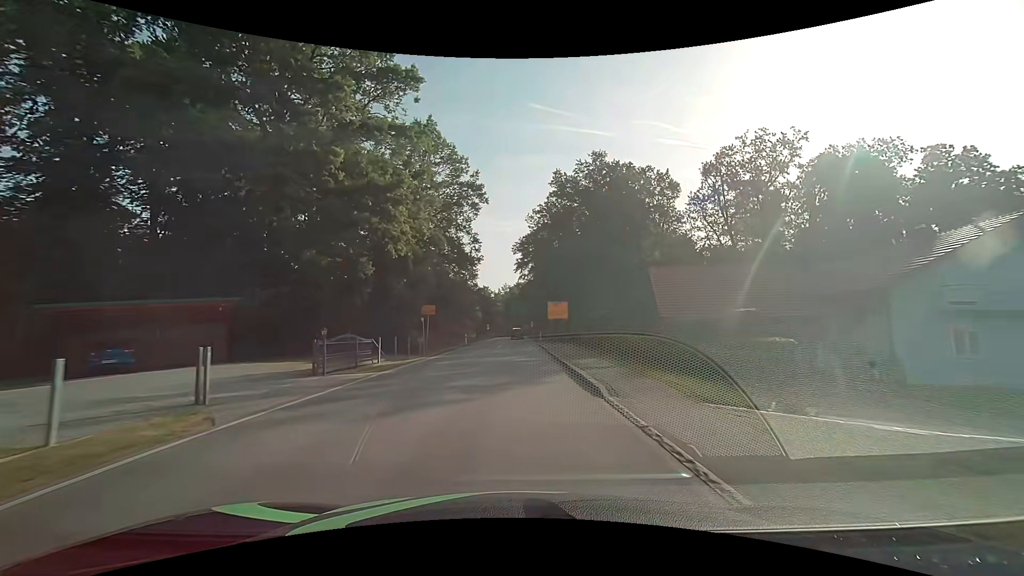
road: secondary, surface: asphalt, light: Day
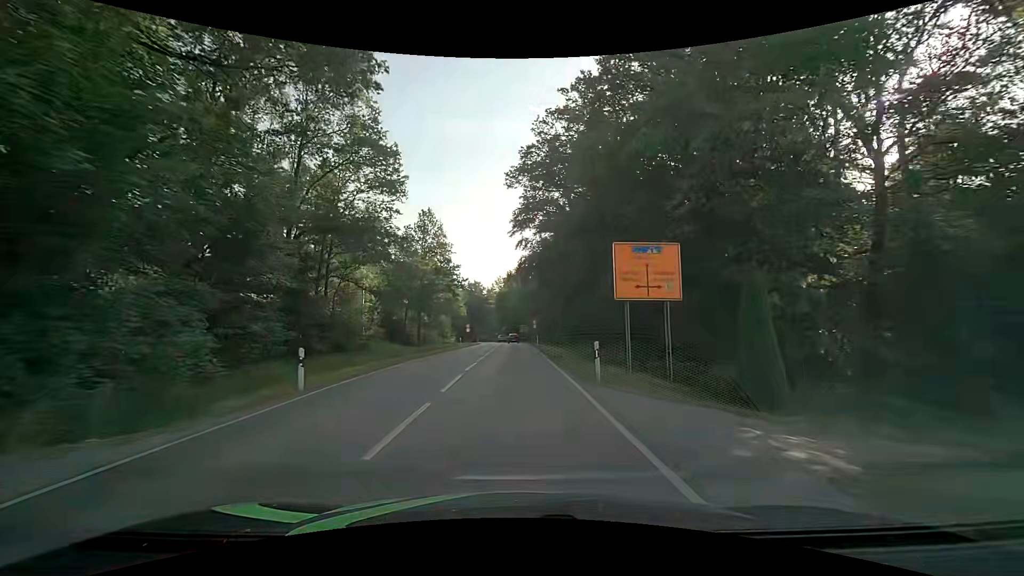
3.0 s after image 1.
(0.0, +39.5) m; 0°
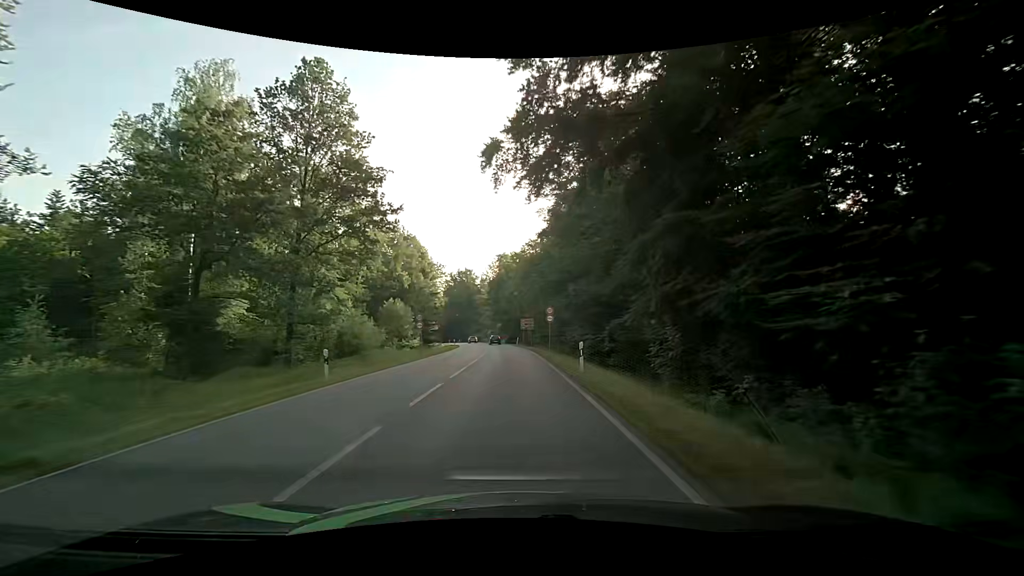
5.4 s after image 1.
(-0.1, +37.6) m; 0°
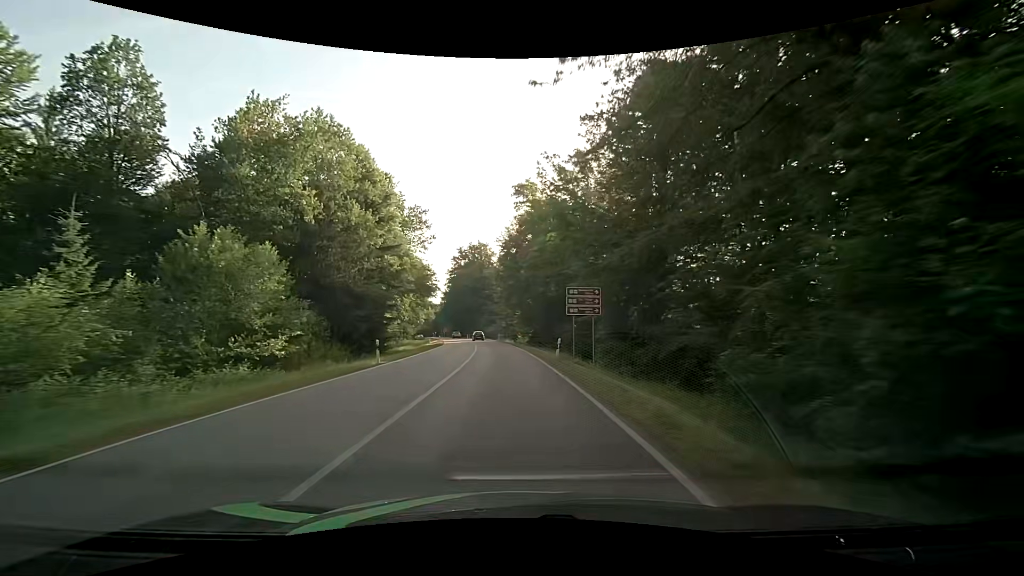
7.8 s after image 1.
(-0.5, +43.4) m; -3°
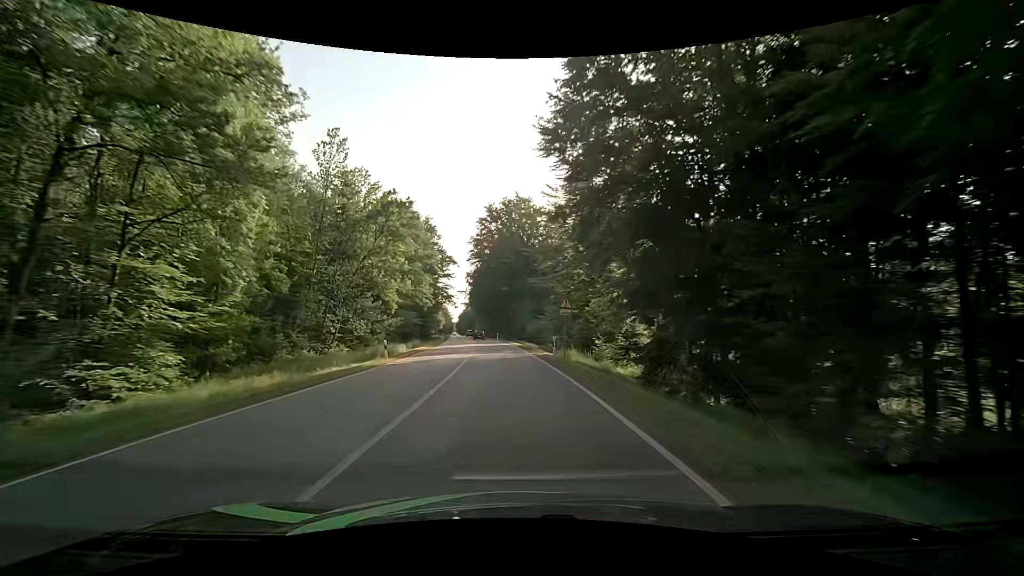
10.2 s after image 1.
(-2.0, +47.9) m; -5°
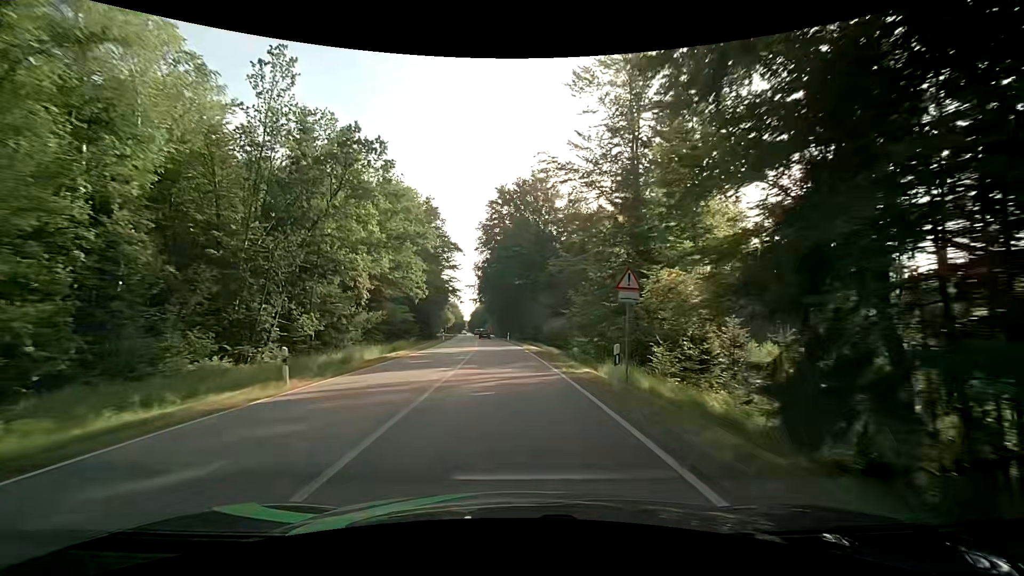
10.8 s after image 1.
(-0.2, +12.4) m; -1°
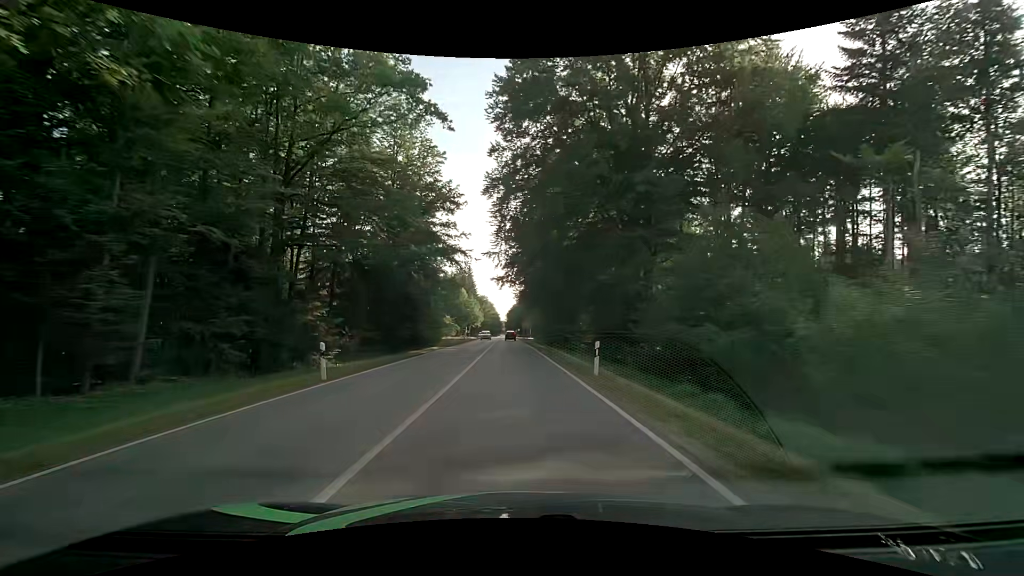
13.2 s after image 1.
(-2.4, +48.6) m; -5°
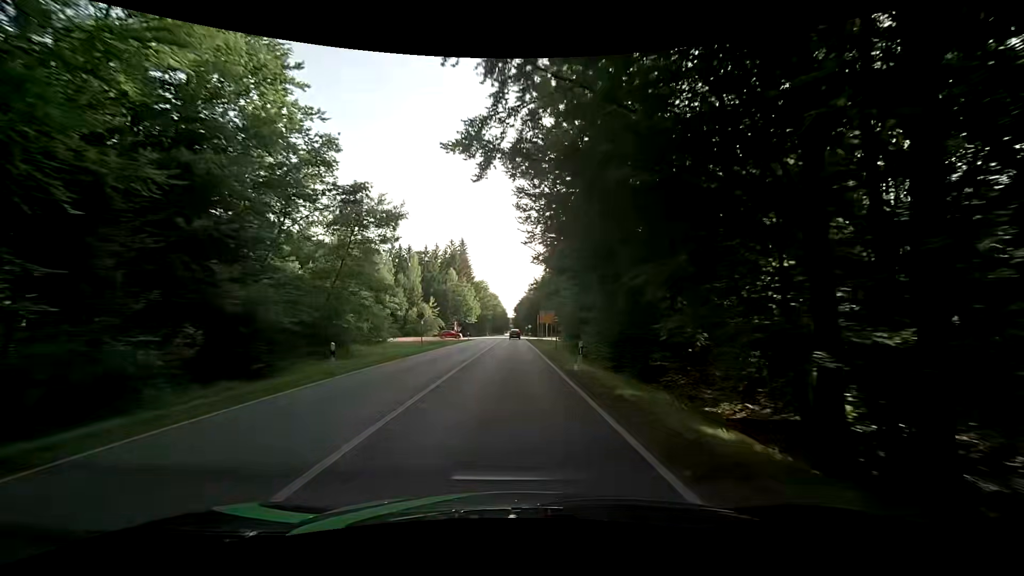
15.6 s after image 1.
(-0.4, +48.7) m; -1°
(0, +10) (0, +20) (0, +30) (0, +40) (-1, +50) (-1, +60) (-1, +70) (-1, +80) (-1, +90) (-1, +100) m
